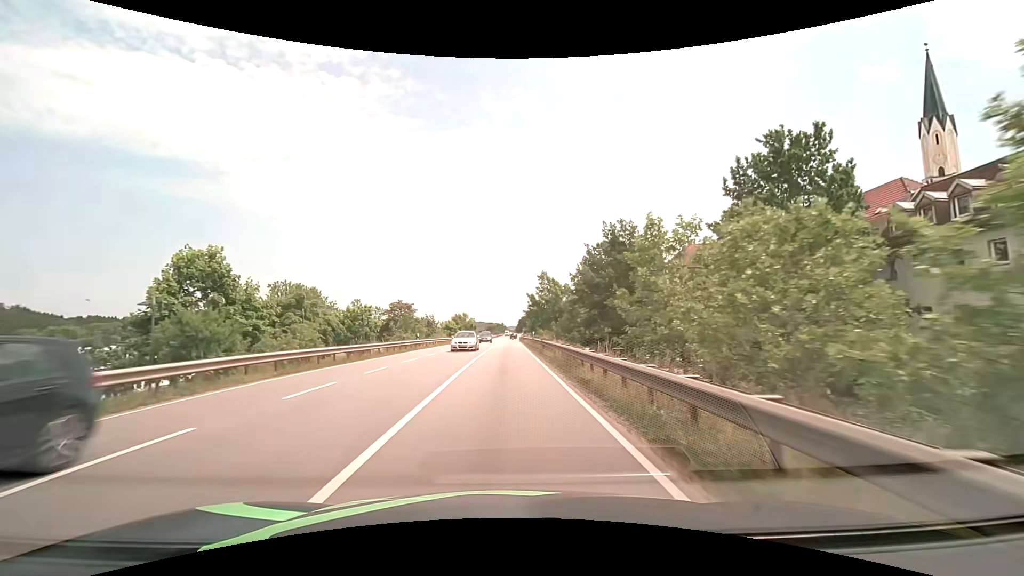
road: primary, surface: asphalt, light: Day
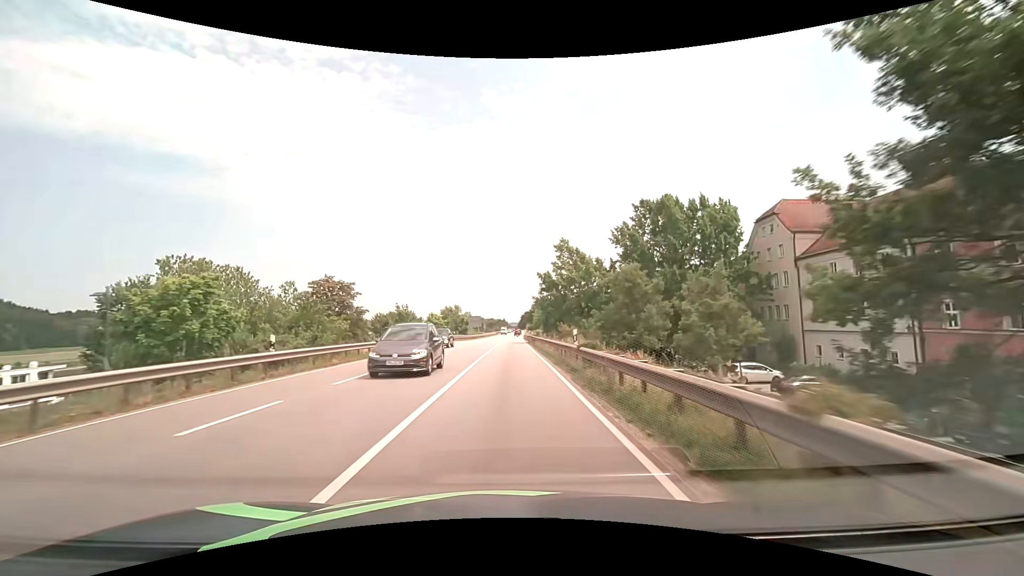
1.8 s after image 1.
(0.0, +27.3) m; 0°
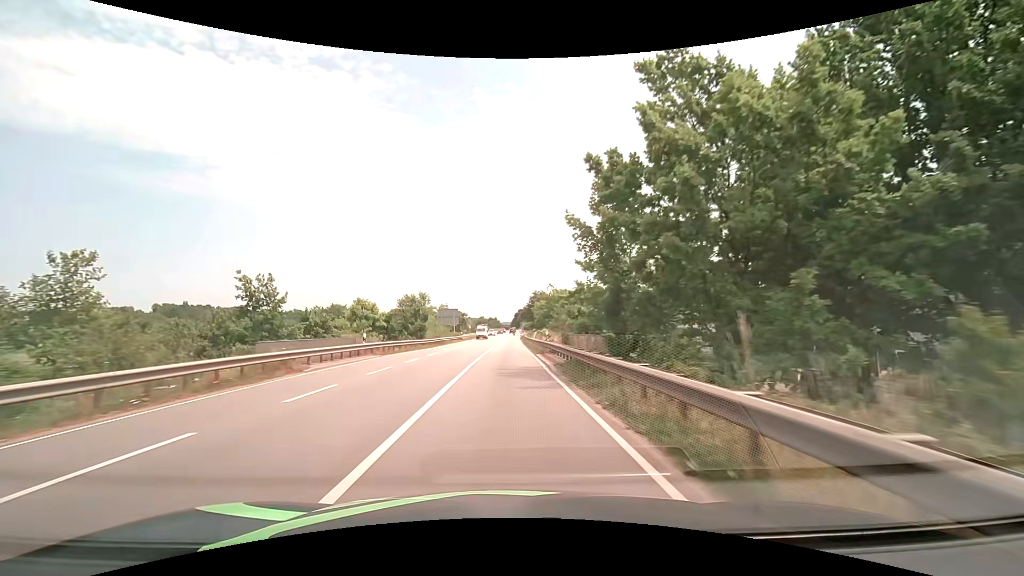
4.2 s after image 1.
(+0.2, +38.8) m; +1°
(0, +10) (0, +20) (0, +30) (0, +40) (0, +50) (0, +60) (+1, +70) (+1, +80) (+1, +90) (+1, +100) m
